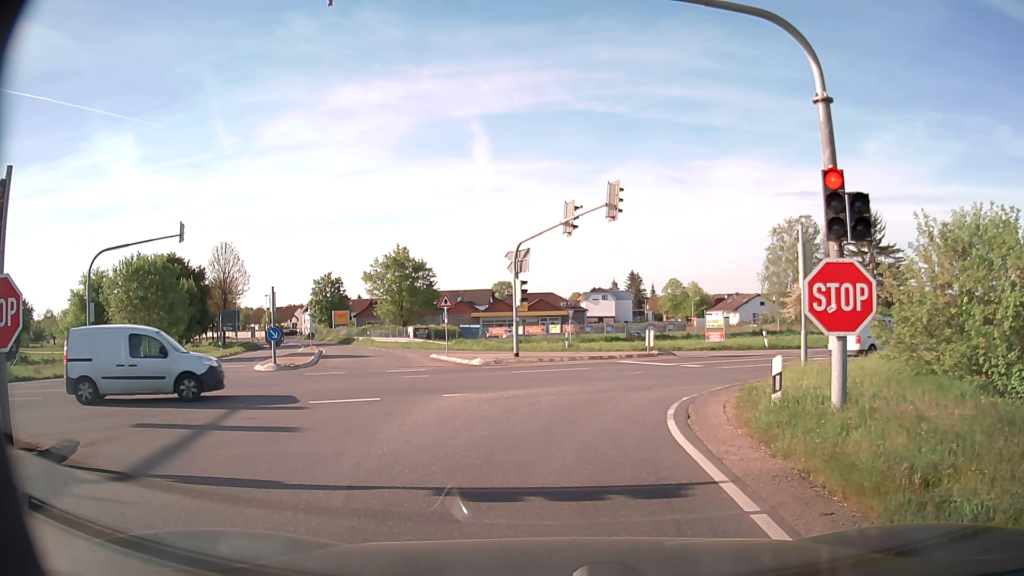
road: secondary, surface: asphalt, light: Day
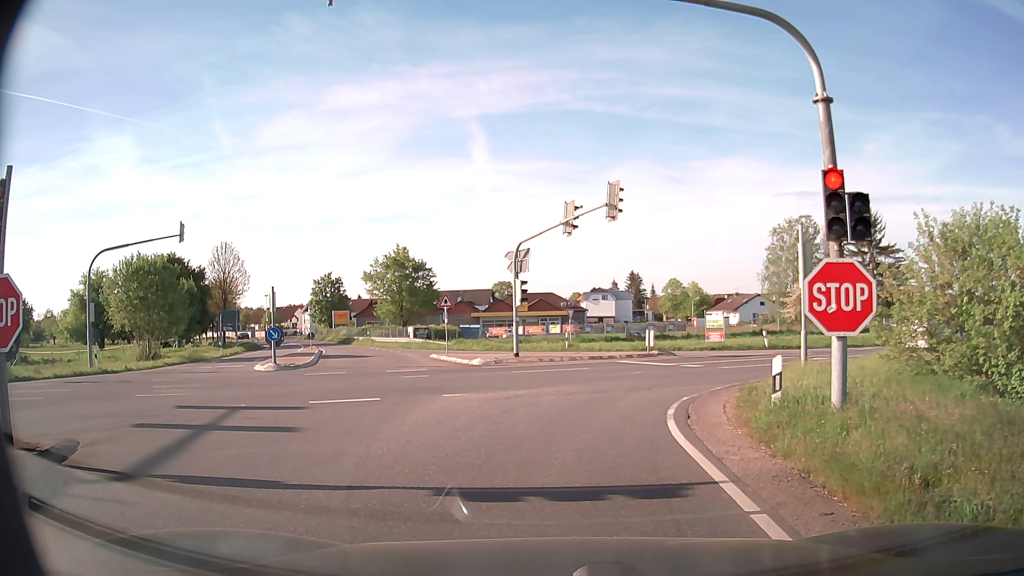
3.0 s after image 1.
(0.0, 0.0) m; 0°
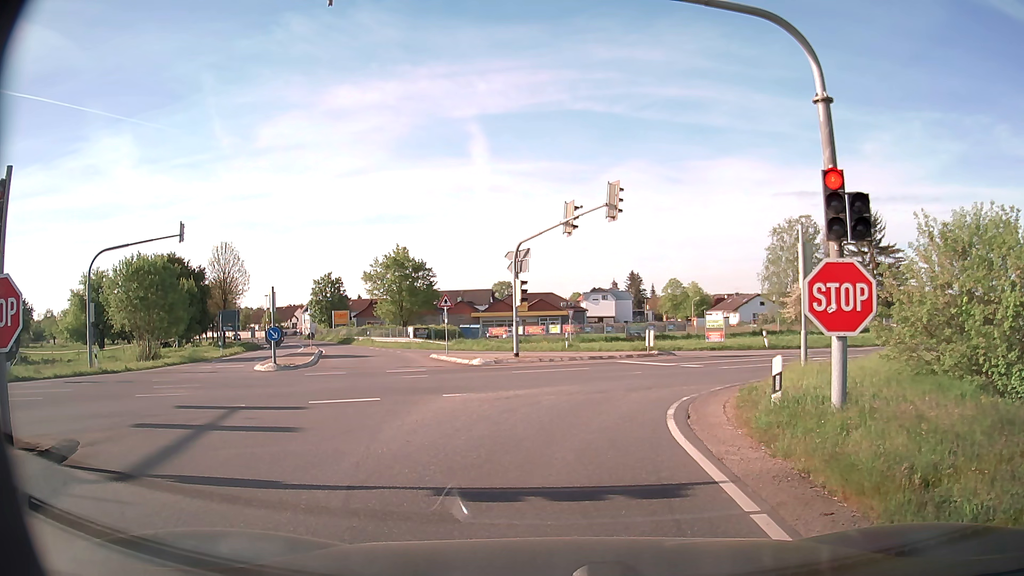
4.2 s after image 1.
(0.0, 0.0) m; 0°
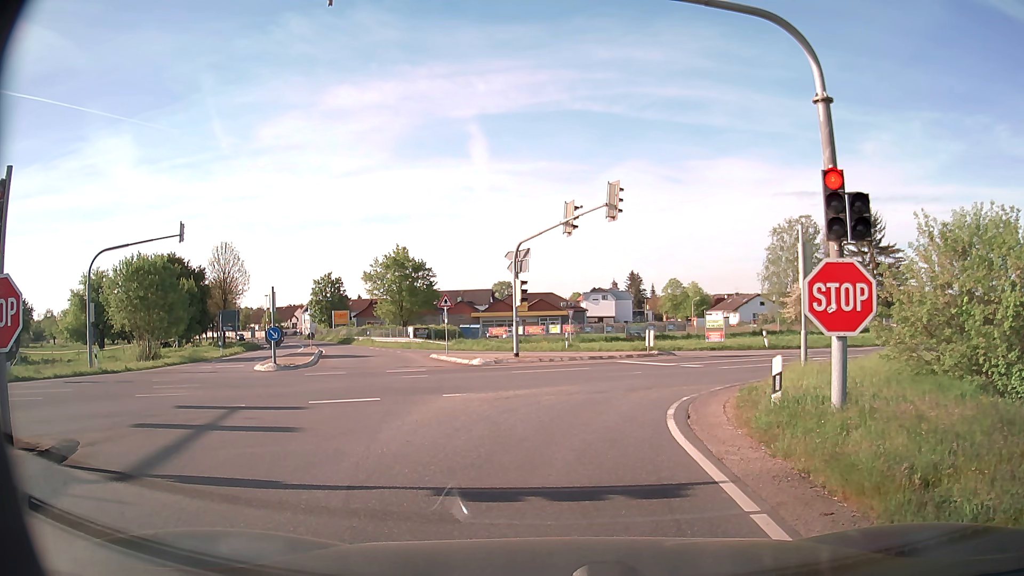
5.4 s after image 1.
(0.0, 0.0) m; 0°
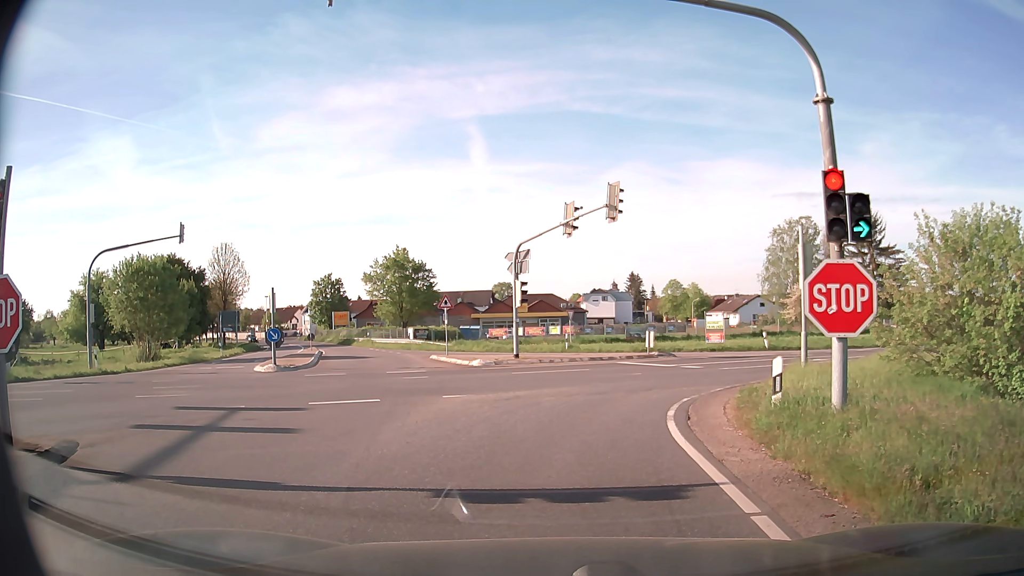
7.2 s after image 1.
(0.0, 0.0) m; 0°
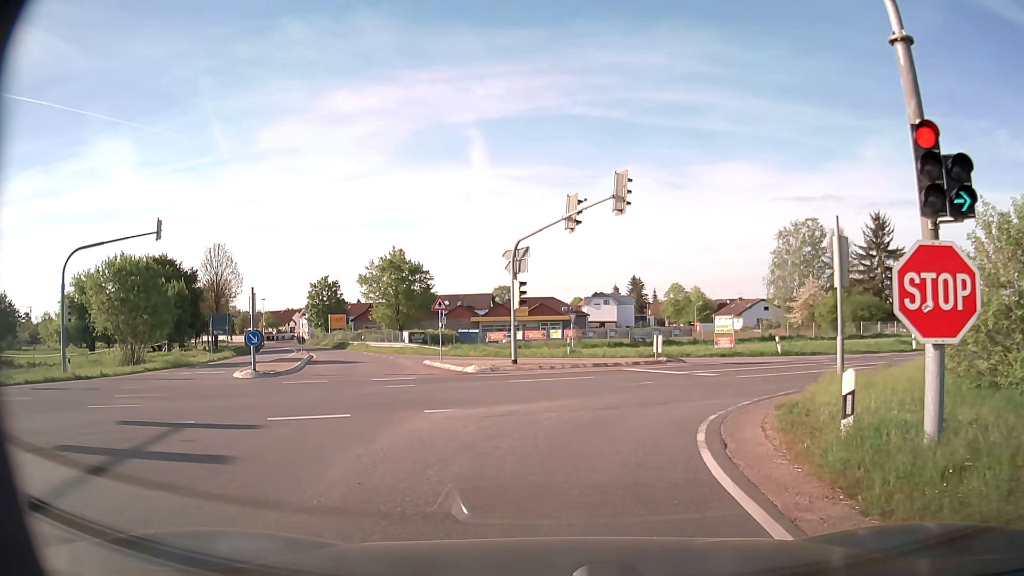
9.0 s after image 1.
(0.0, +2.5) m; 0°
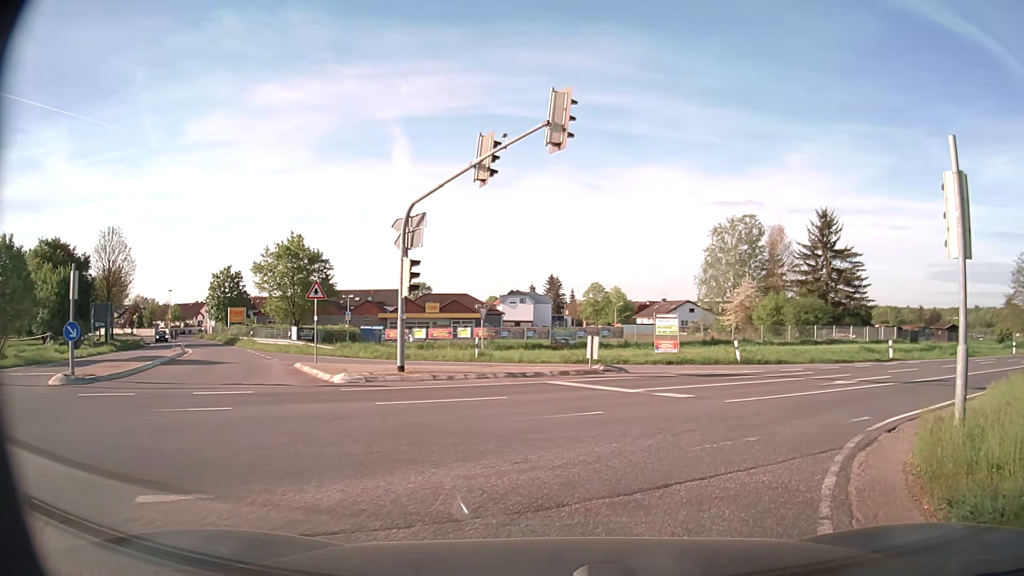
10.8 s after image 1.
(+0.2, +7.8) m; +7°
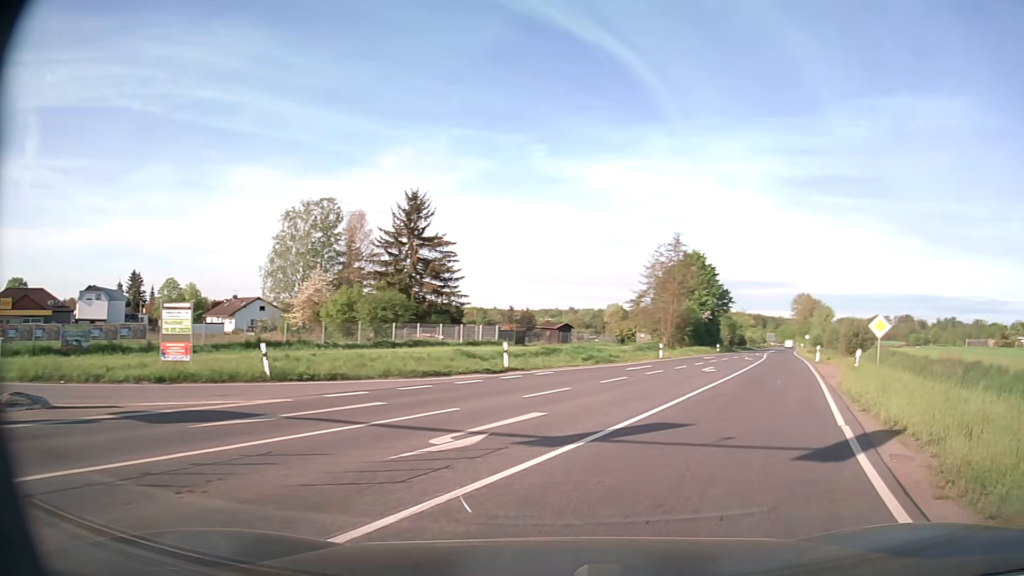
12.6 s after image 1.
(+3.5, +11.7) m; +35°
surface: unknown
(+2, +10) (+5, +19) (+9, +28) (+13, +38) (+17, +47) (+20, +56) (+24, +66) (+27, +75) (+31, +84) (+34, +94) m
